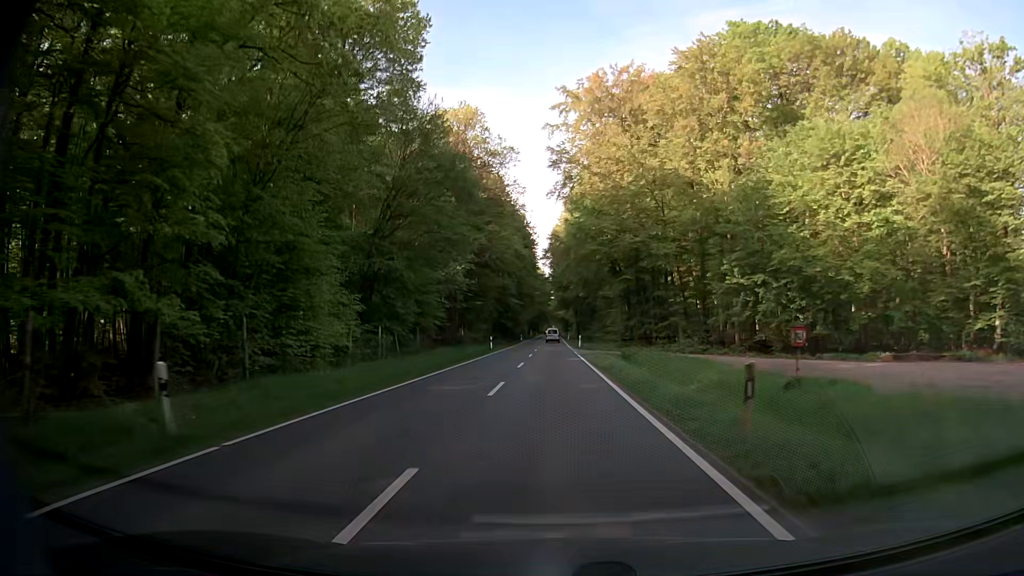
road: secondary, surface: asphalt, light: Day
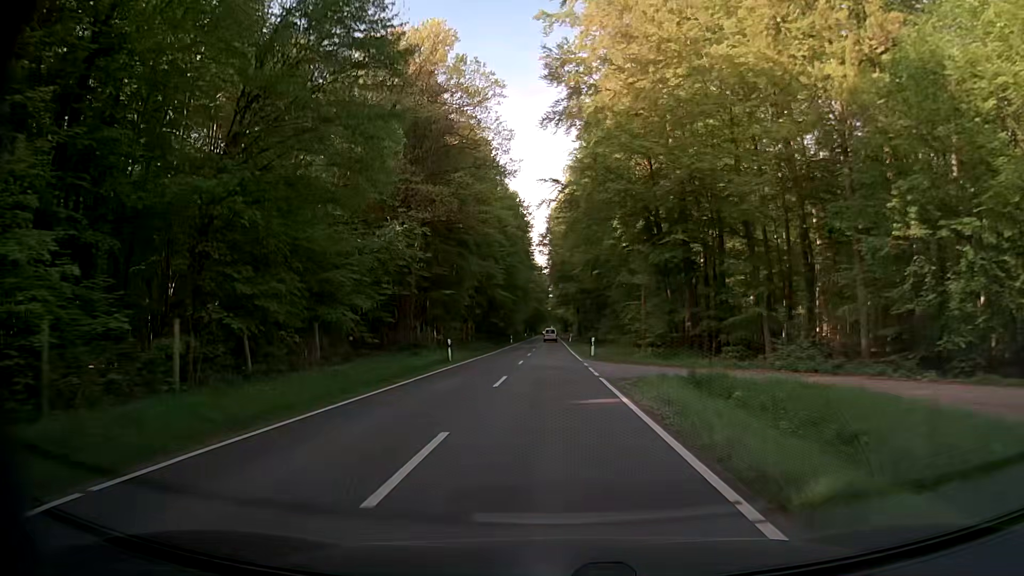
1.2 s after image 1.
(0.0, +21.6) m; 0°
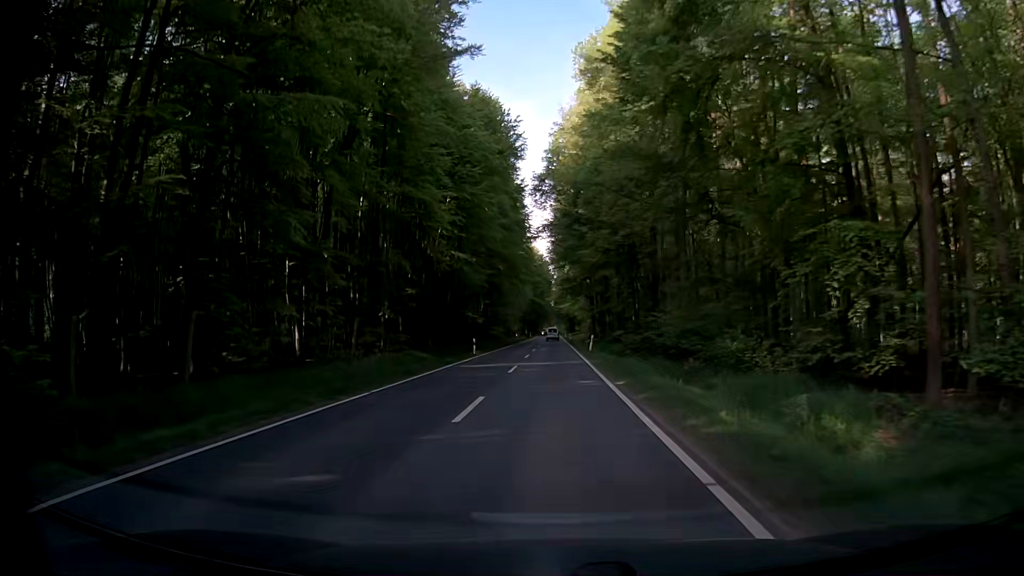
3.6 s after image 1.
(0.0, +43.1) m; 0°
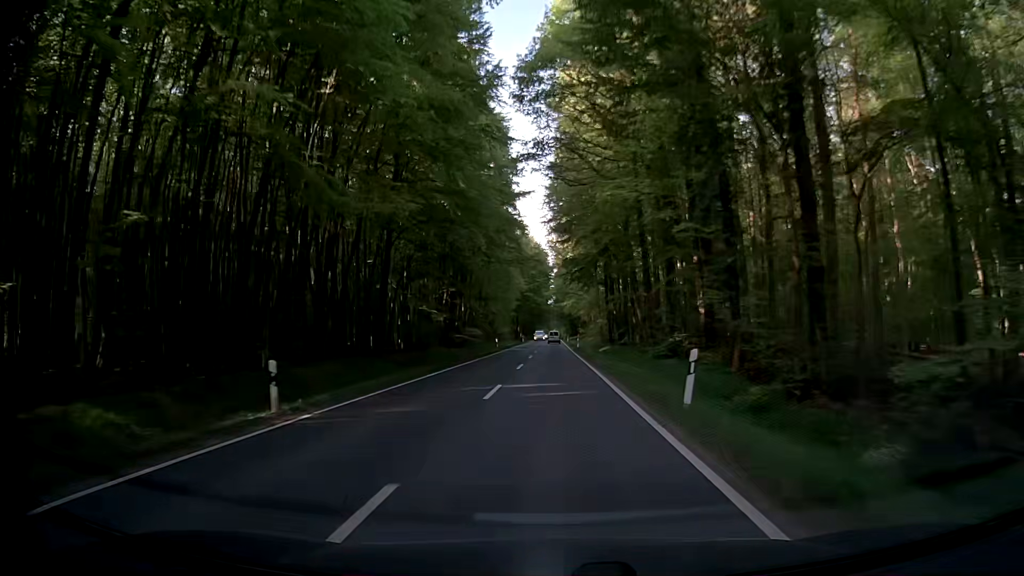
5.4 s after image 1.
(-0.1, +32.2) m; 0°
(0, +10) (0, +20) (0, +30) (0, +40) (0, +50) (0, +60) (0, +70) (0, +80) (0, +90) (0, +100) m
